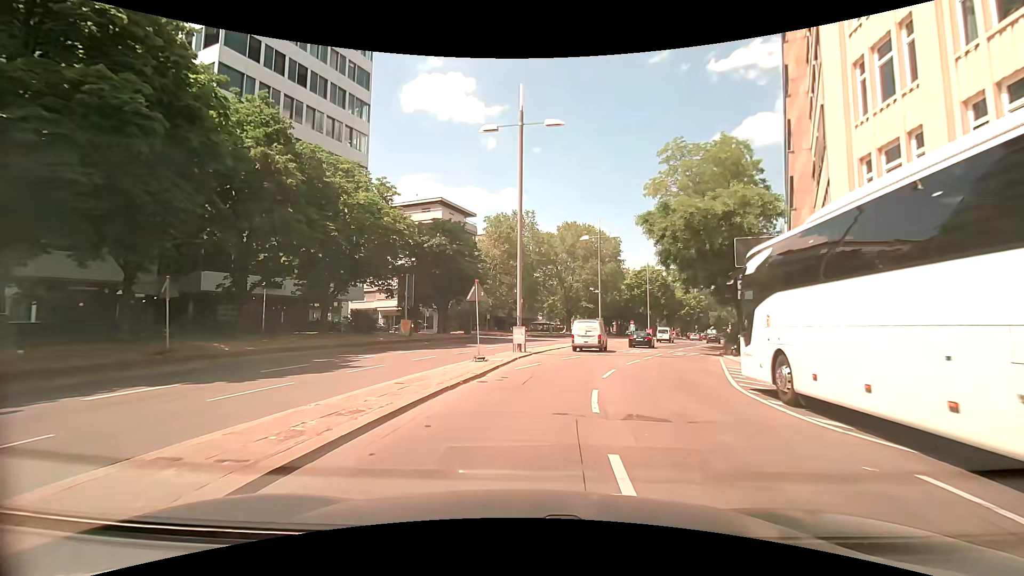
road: primary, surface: asphalt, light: Day
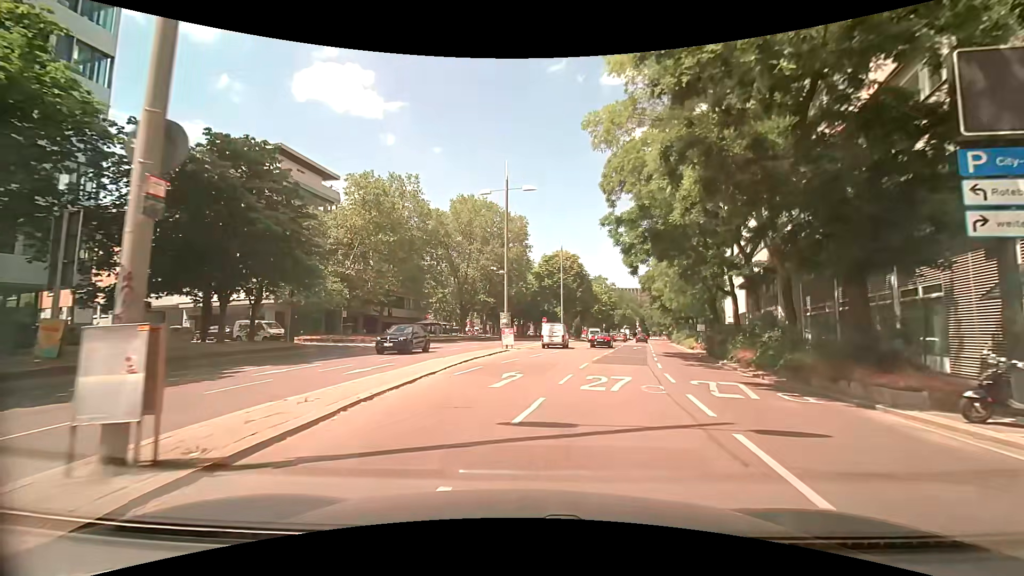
(+2.0, +20.7) m; +12°
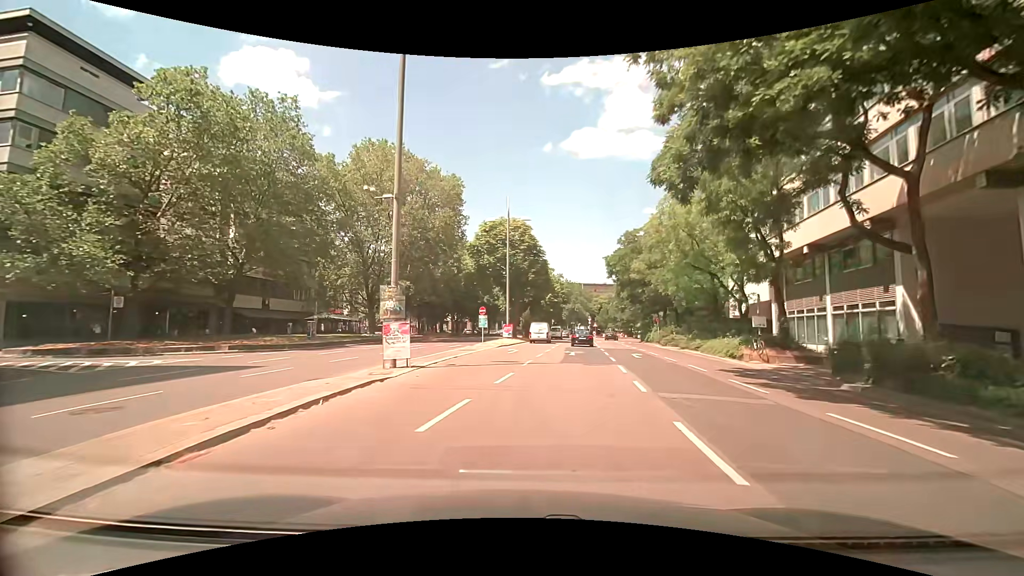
(+0.7, +20.7) m; +7°
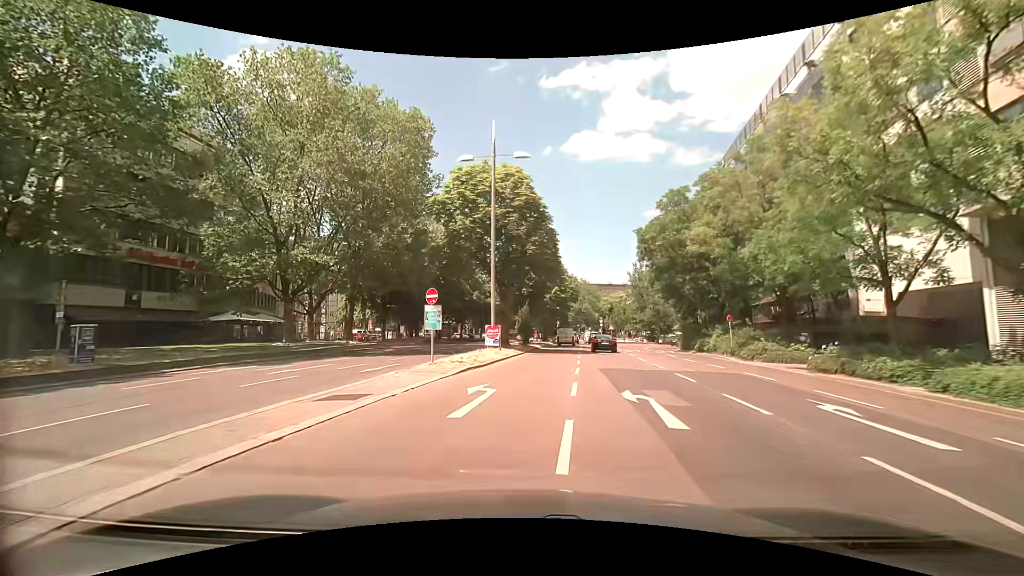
(+0.3, +19.1) m; +1°
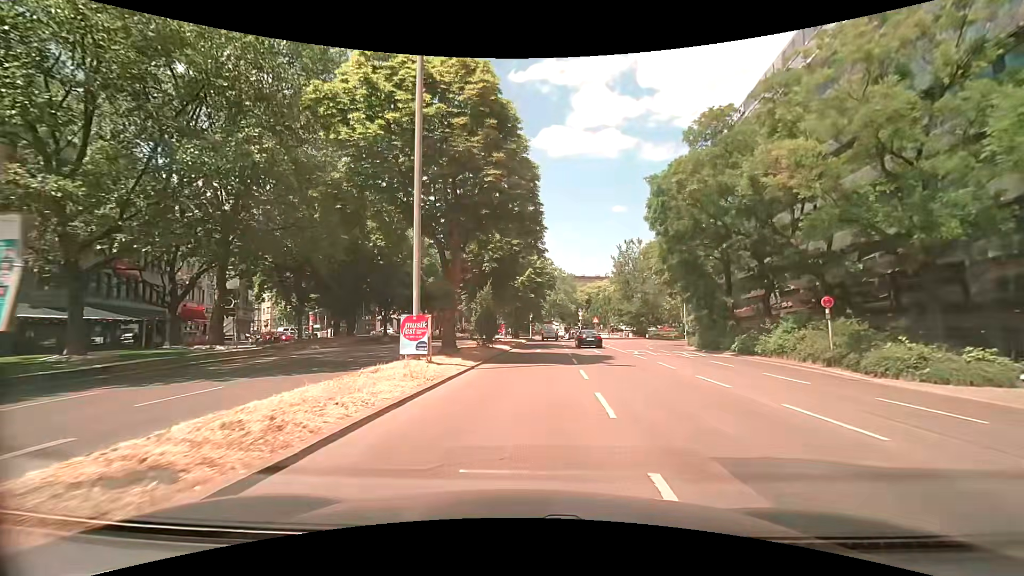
(+0.1, +14.6) m; +3°
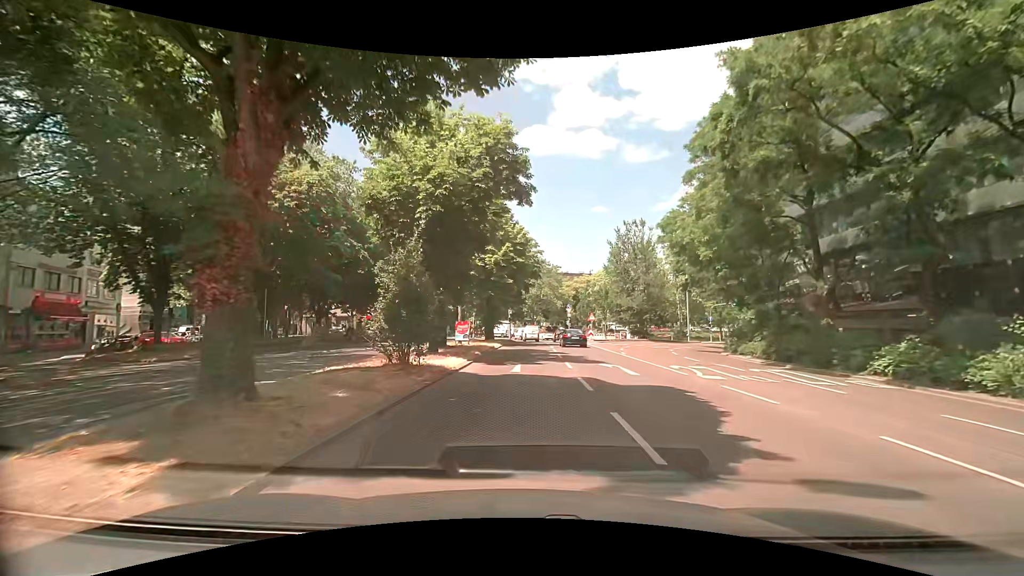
(+0.2, +14.6) m; +2°
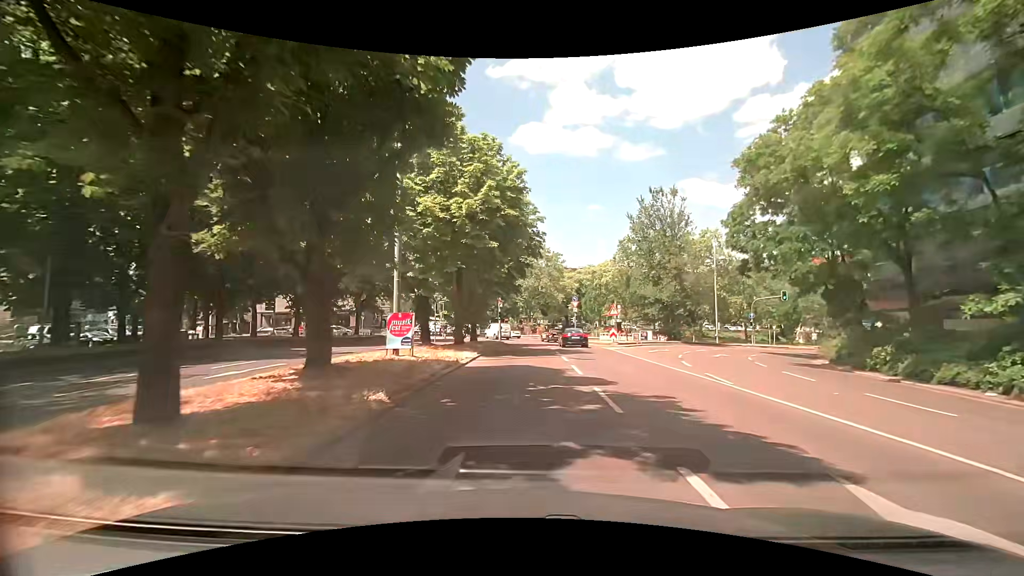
(-0.1, +15.1) m; 0°
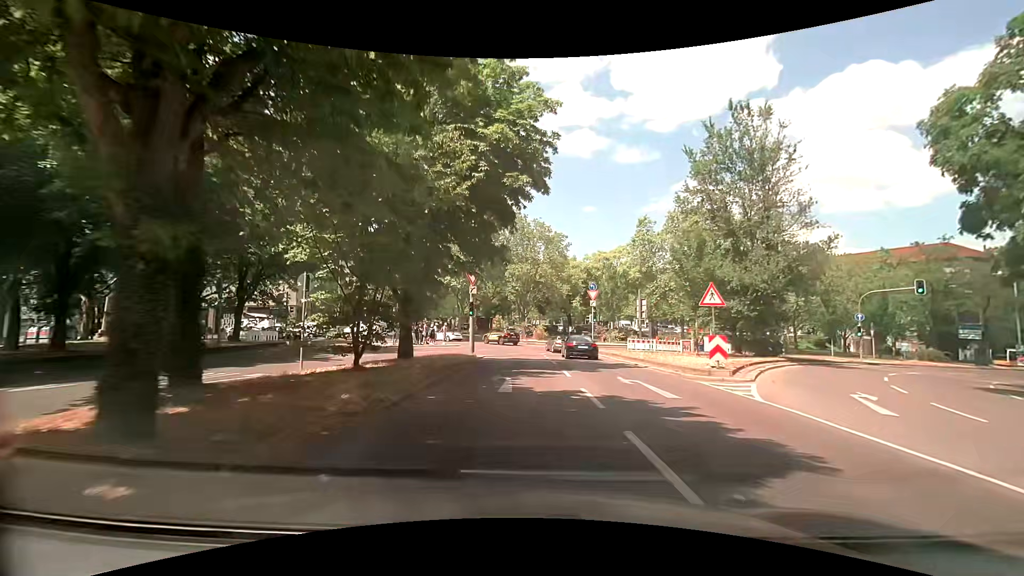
(+0.2, +20.3) m; +1°
(0, +10) (0, +20) (-1, +30) (-2, +40) (-7, +48) (-15, +55) (-25, +57) (-35, +56) (-45, +55) (-55, +55) m
